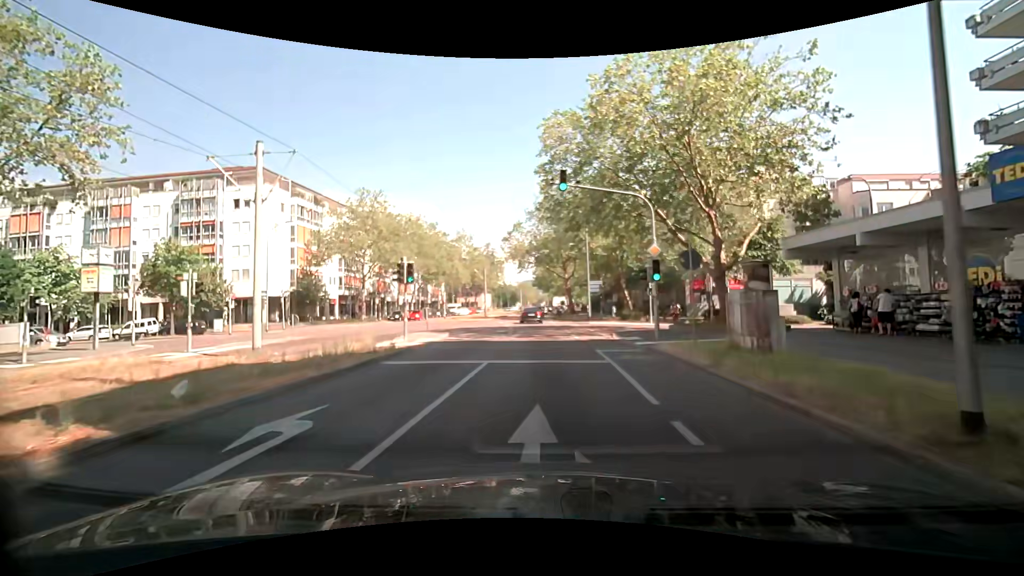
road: tertiary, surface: asphalt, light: Day
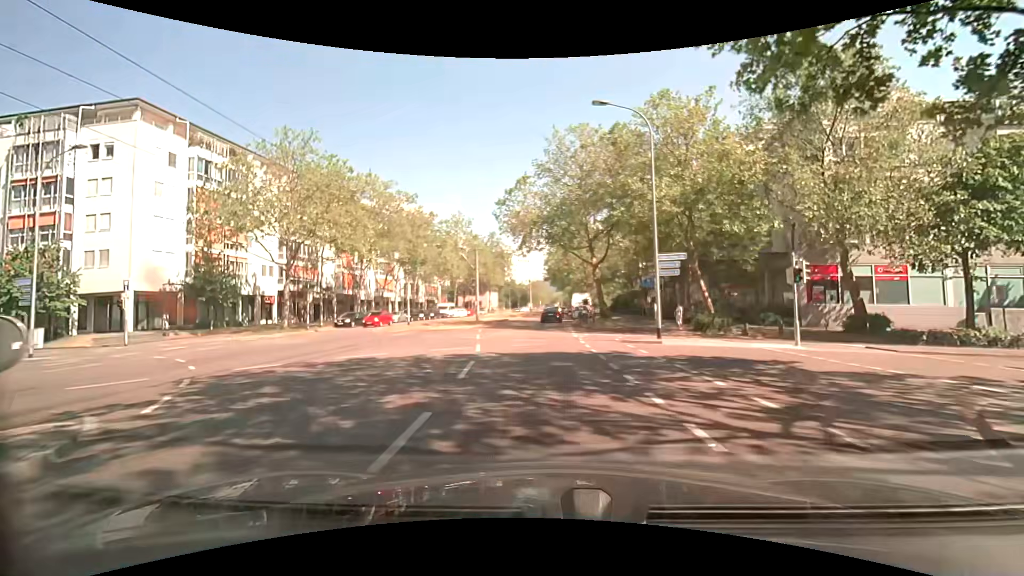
(0.0, +20.9) m; -1°
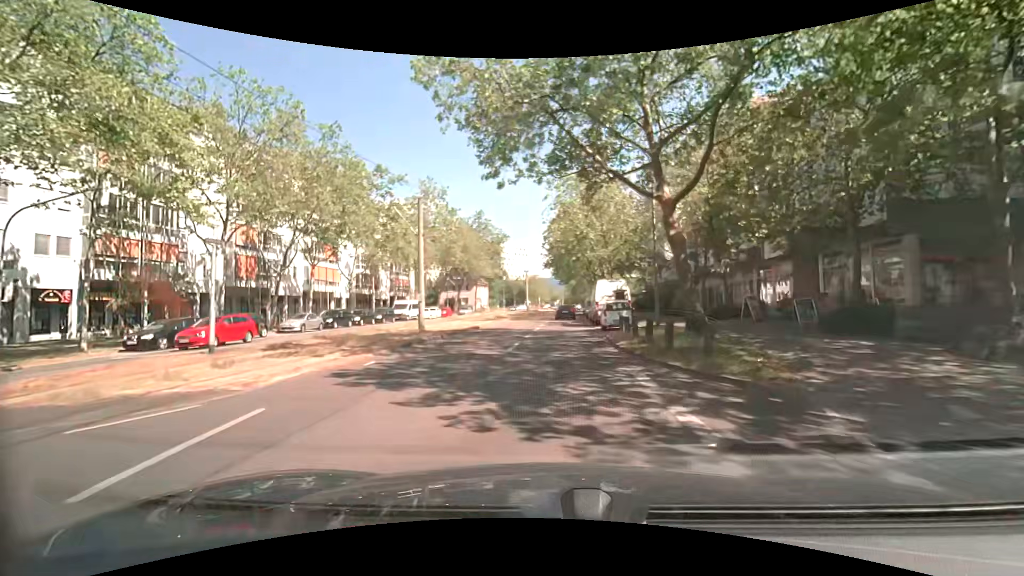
(0.0, +23.9) m; +1°
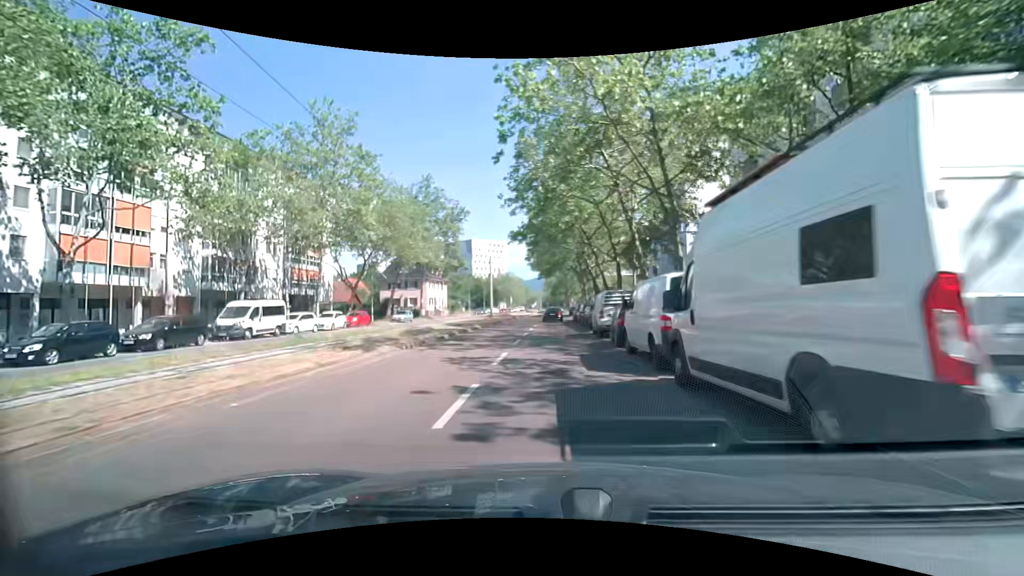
(+0.5, +26.8) m; +2°
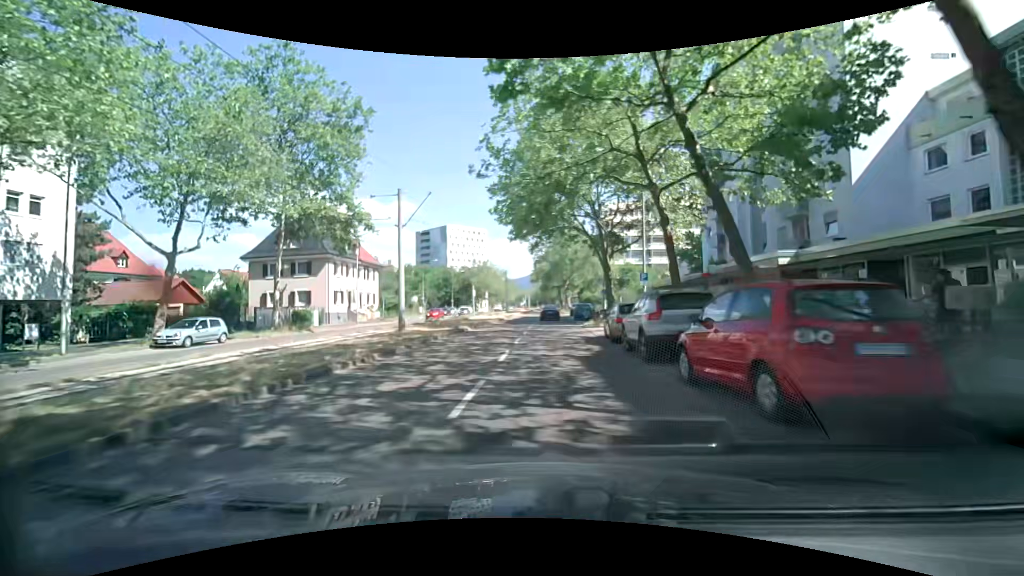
(+0.3, +35.1) m; +1°
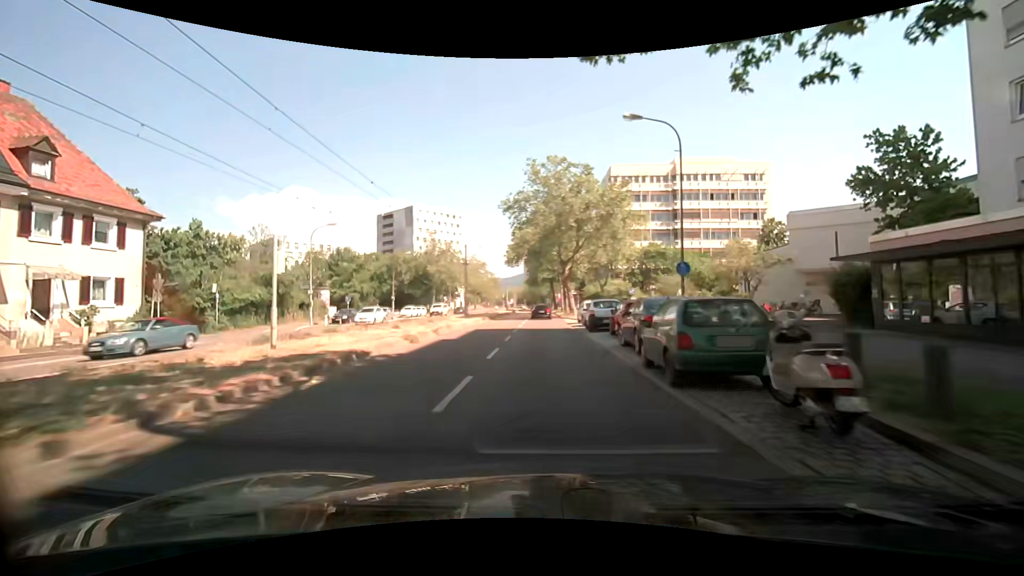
(+0.6, +35.3) m; +2°
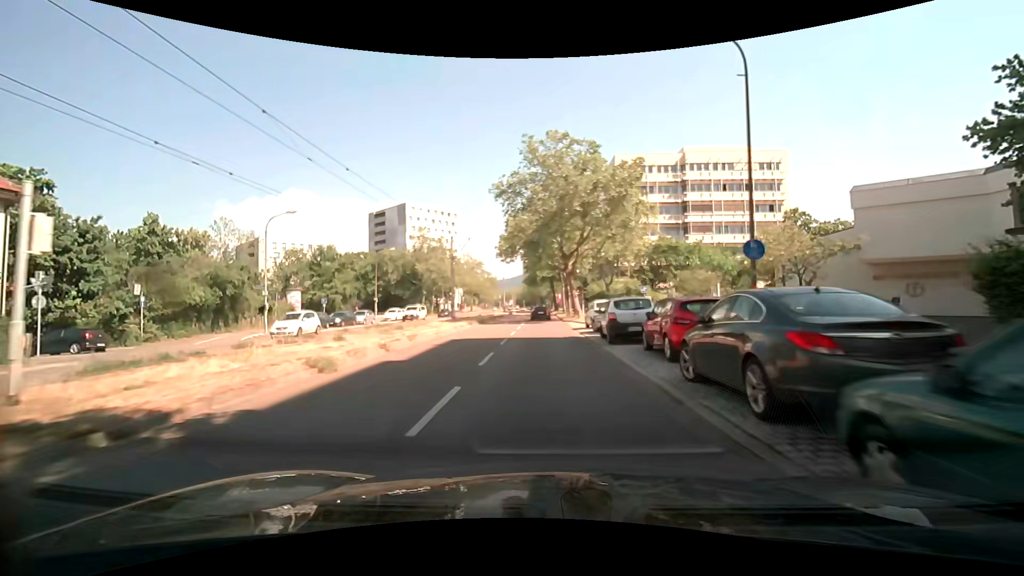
(0.0, +7.1) m; 0°
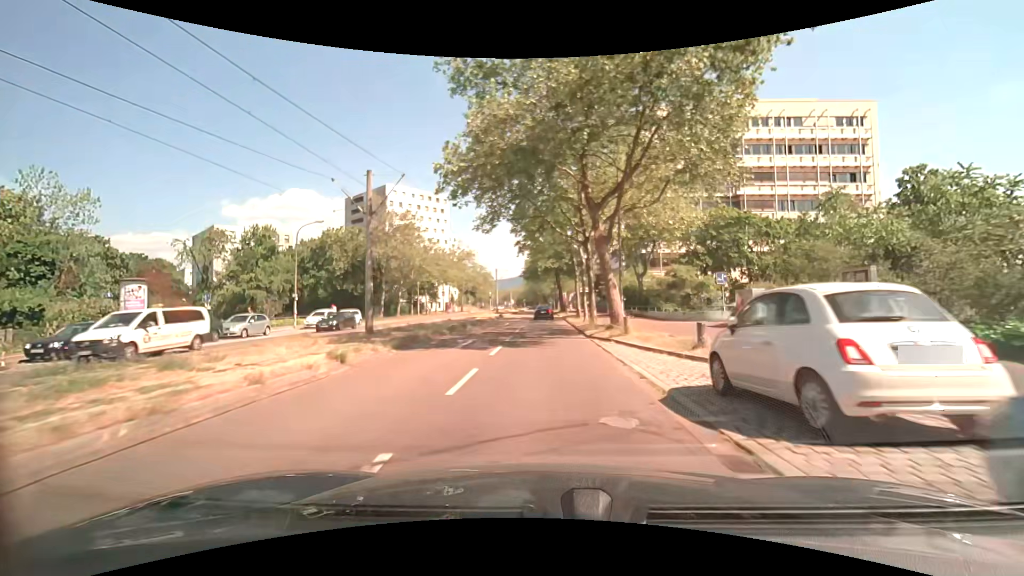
(0.0, +21.4) m; 0°
(0, +10) (0, +20) (0, +30) (0, +40) (0, +50) (0, +60) (0, +70) (0, +80) (0, +90) (0, +100) m
